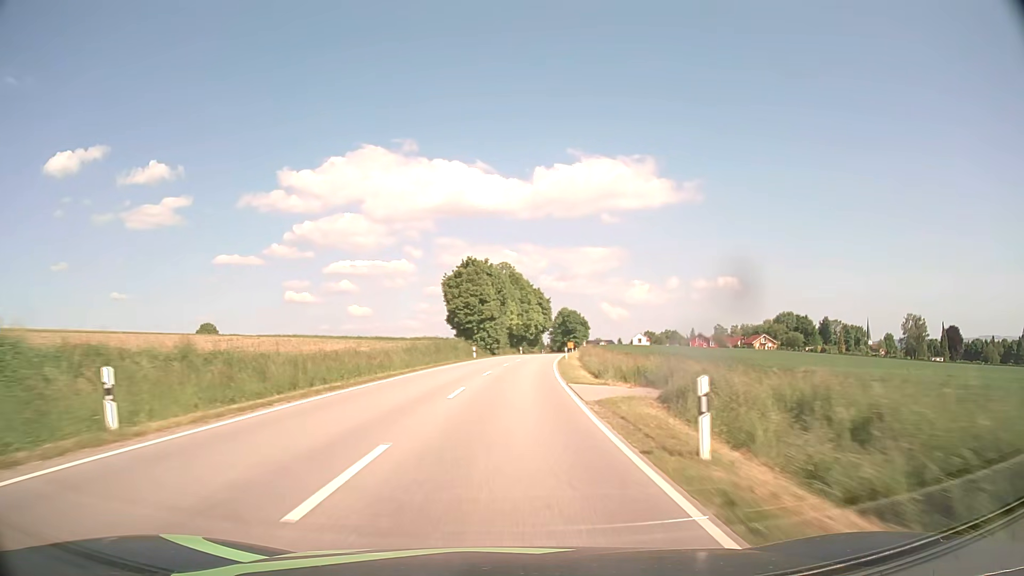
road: secondary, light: Day
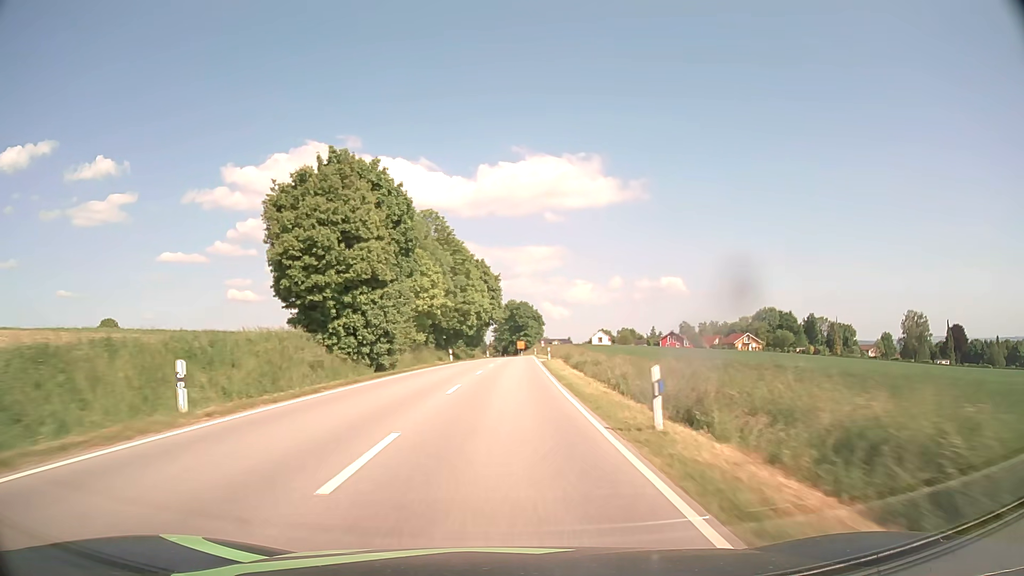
(+2.0, +46.9) m; +5°
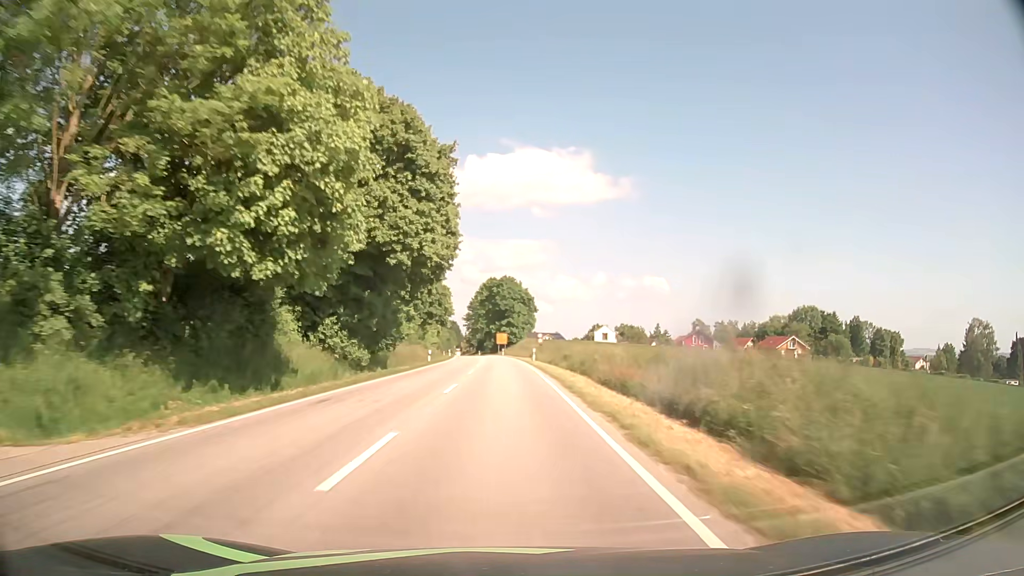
(+1.4, +59.4) m; +2°
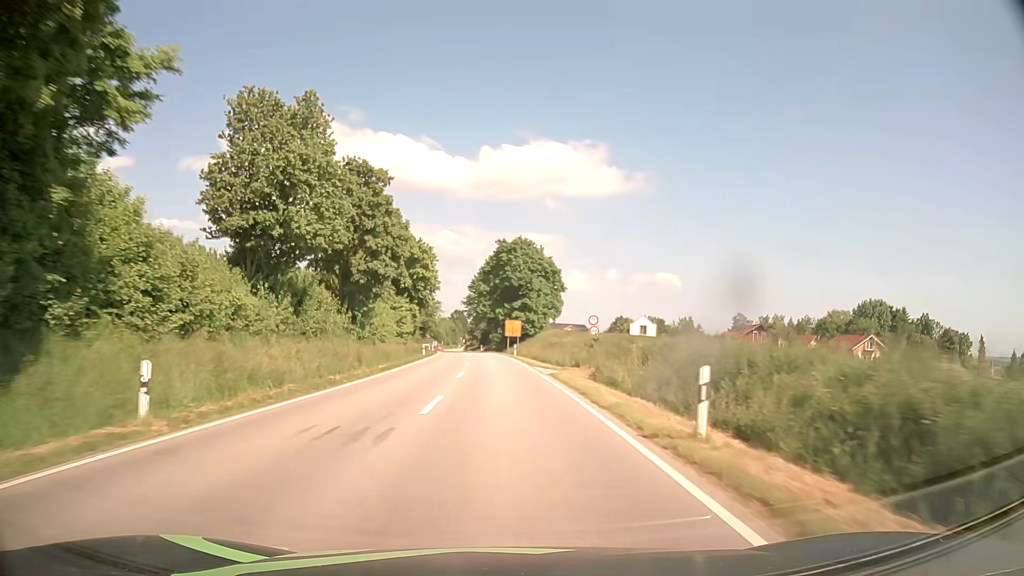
(-0.2, +41.6) m; -1°
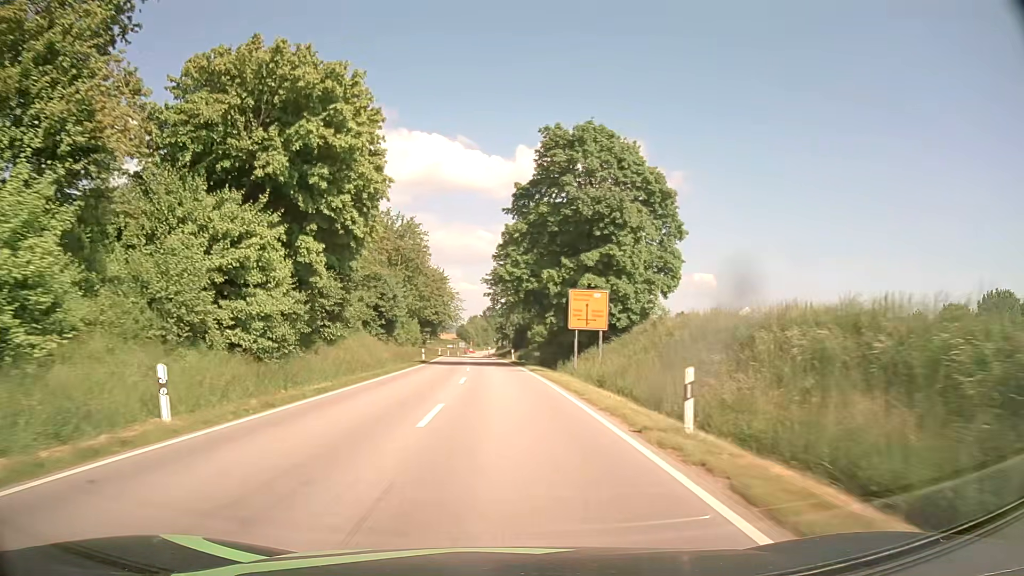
(-1.3, +49.0) m; -3°
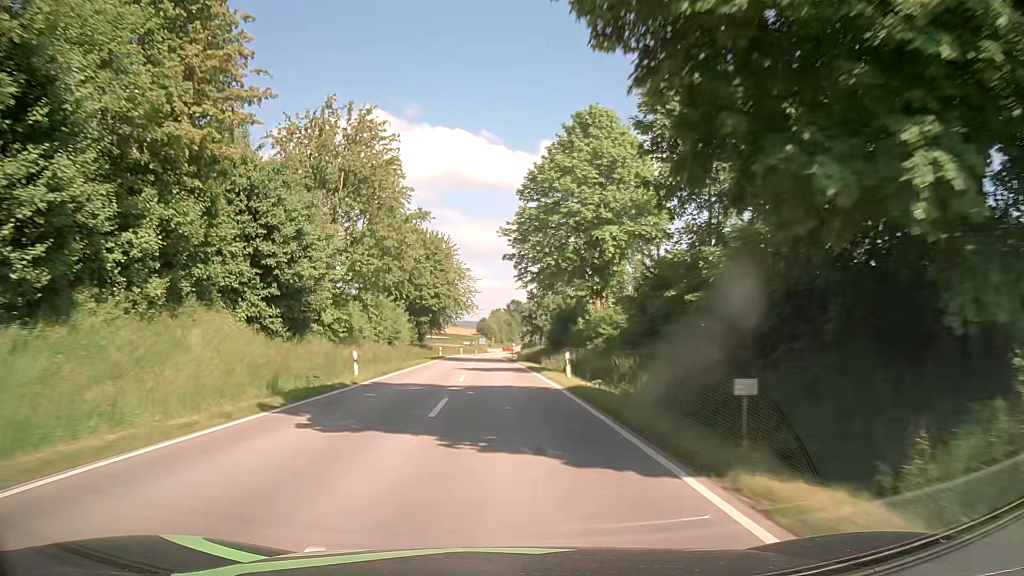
(-0.8, +34.6) m; -2°
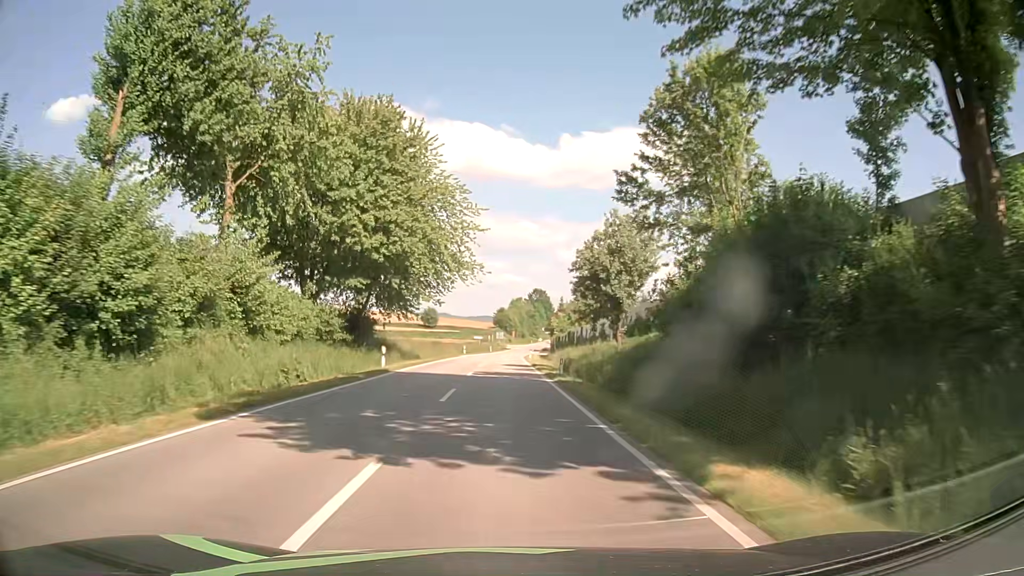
(-0.8, +44.8) m; -1°
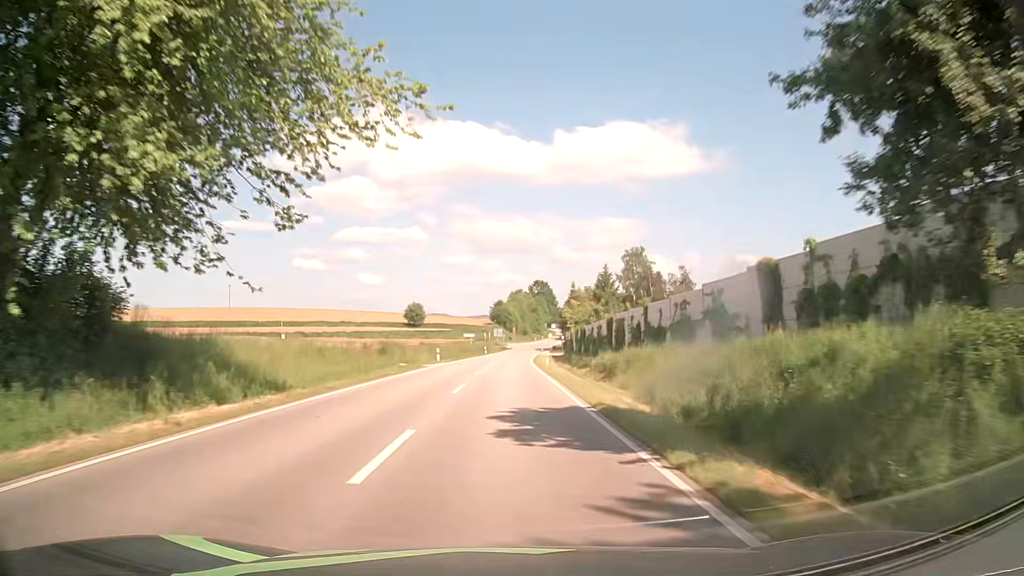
(-0.2, +33.1) m; -1°
(0, +10) (0, +20) (0, +30) (0, +40) (+1, +50) (+1, +60) (+1, +70) (+2, +80) (+2, +90) (+3, +100) m
